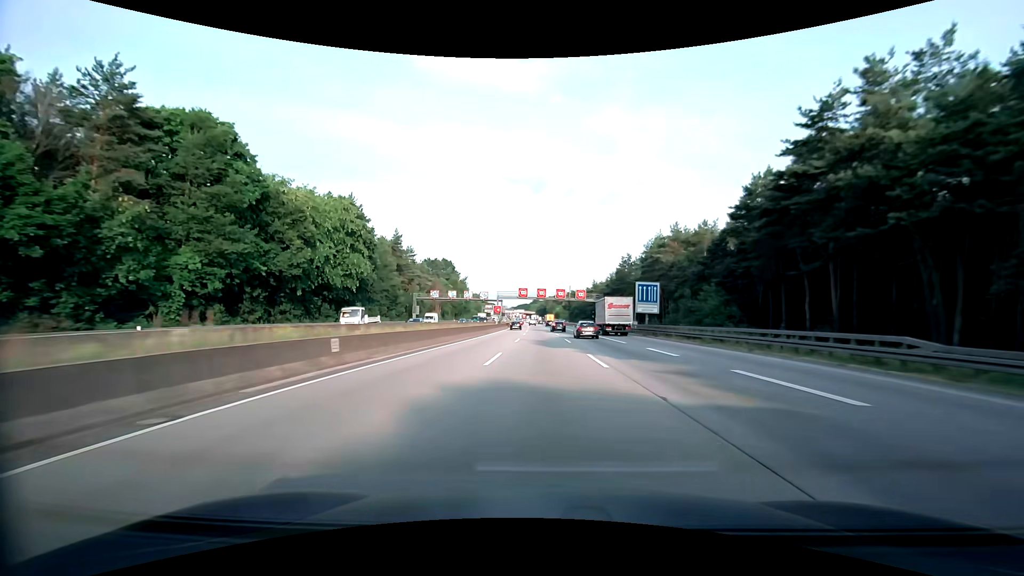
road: motorway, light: Day
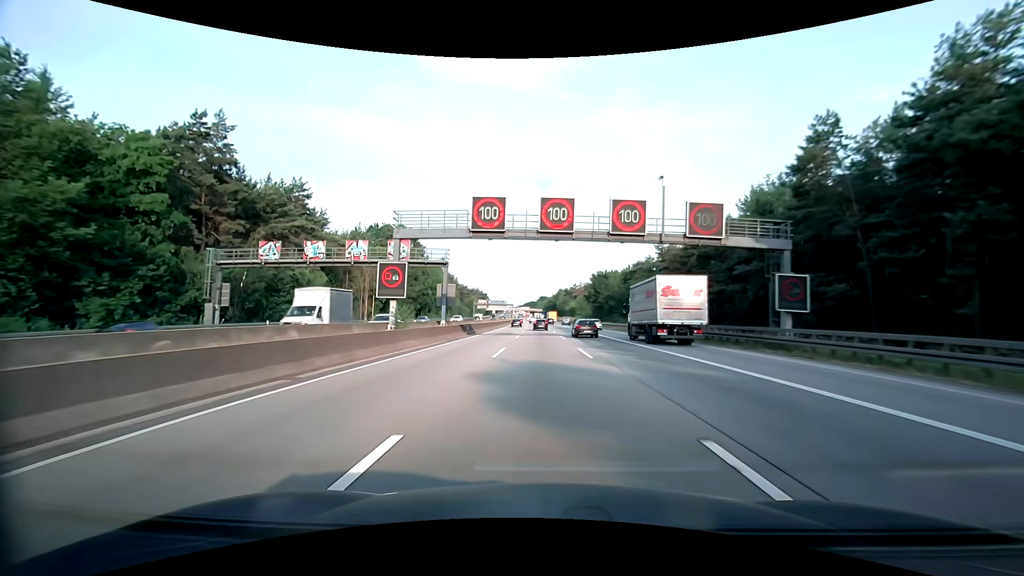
(-0.5, +69.5) m; -1°
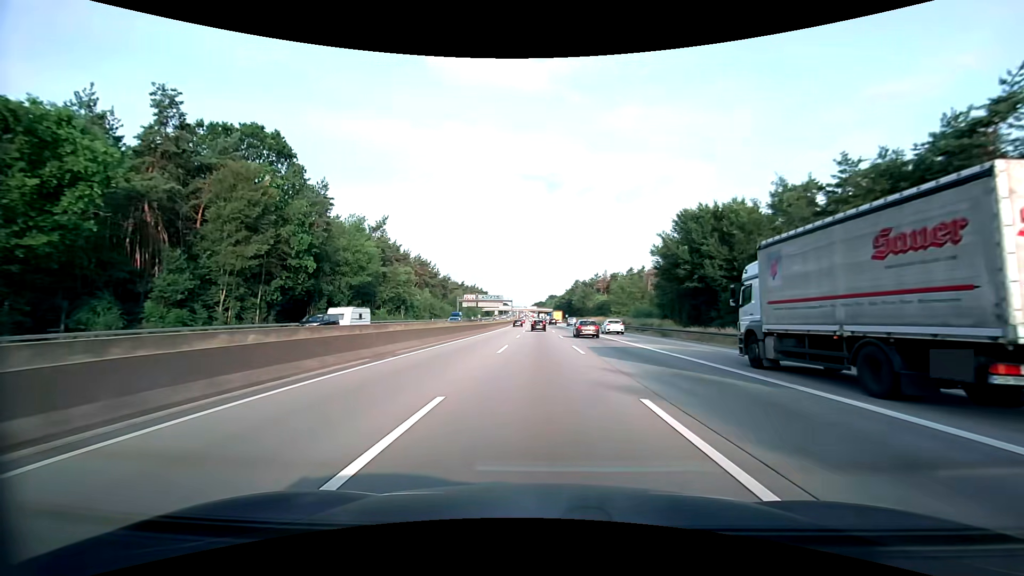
(-0.7, +69.0) m; -1°
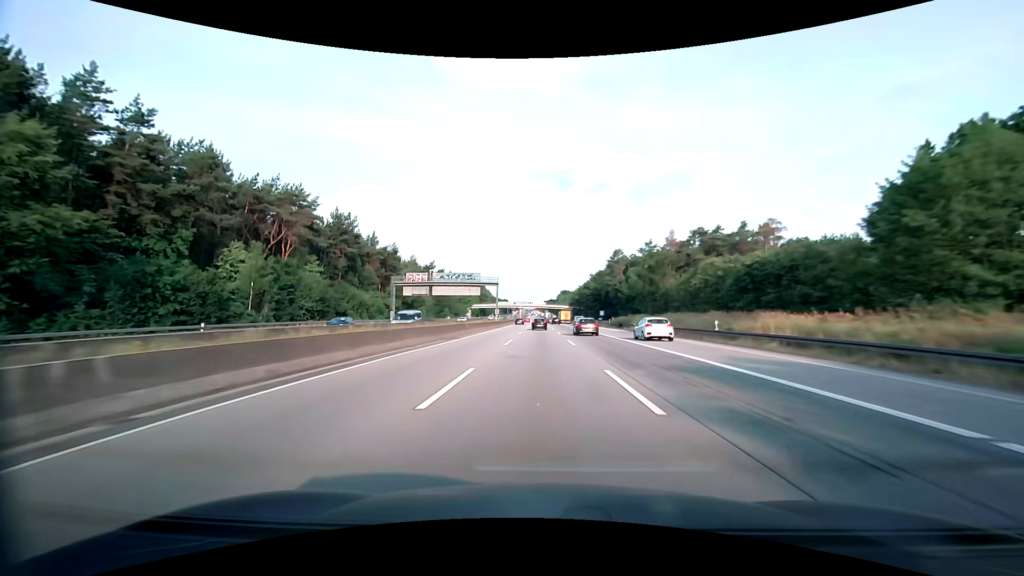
(-0.8, +85.1) m; -1°
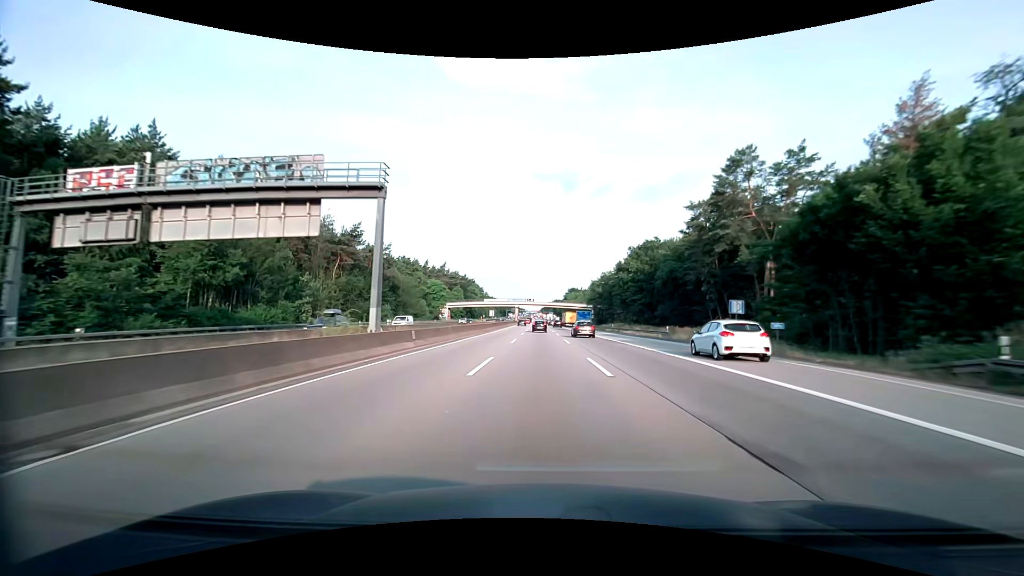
(-0.3, +67.3) m; 0°
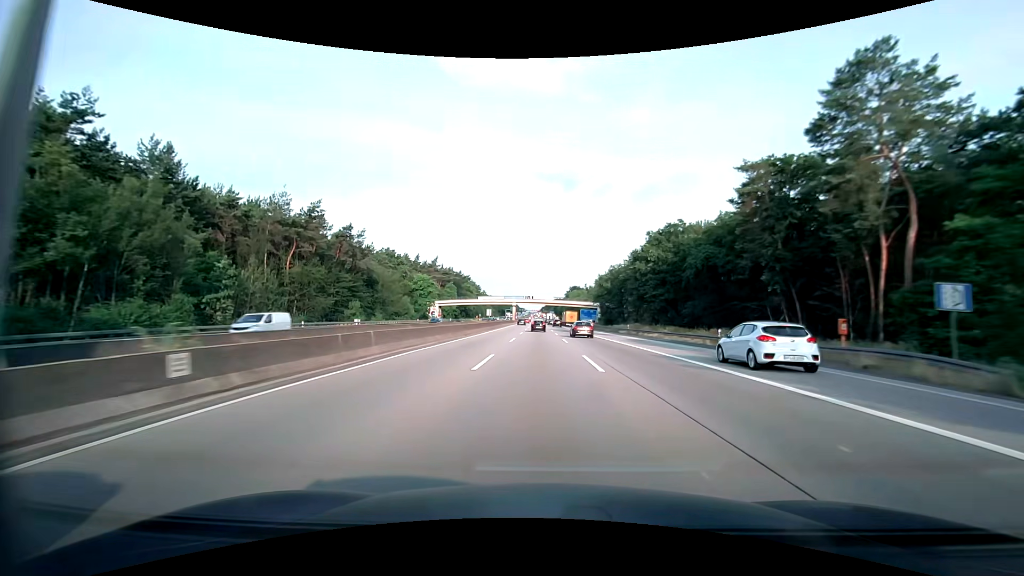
(0.0, +16.7) m; 0°
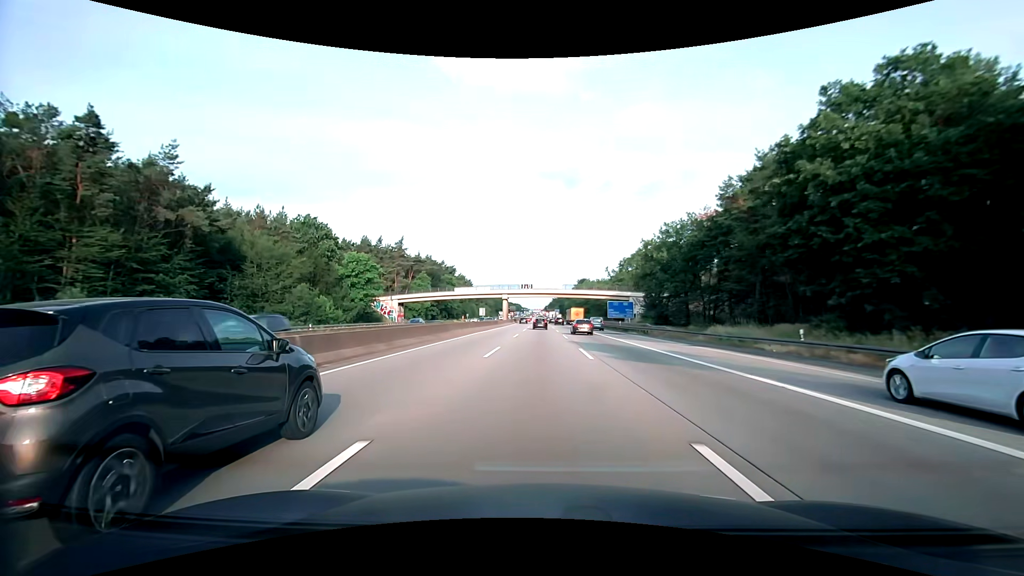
(-0.2, +50.0) m; 0°
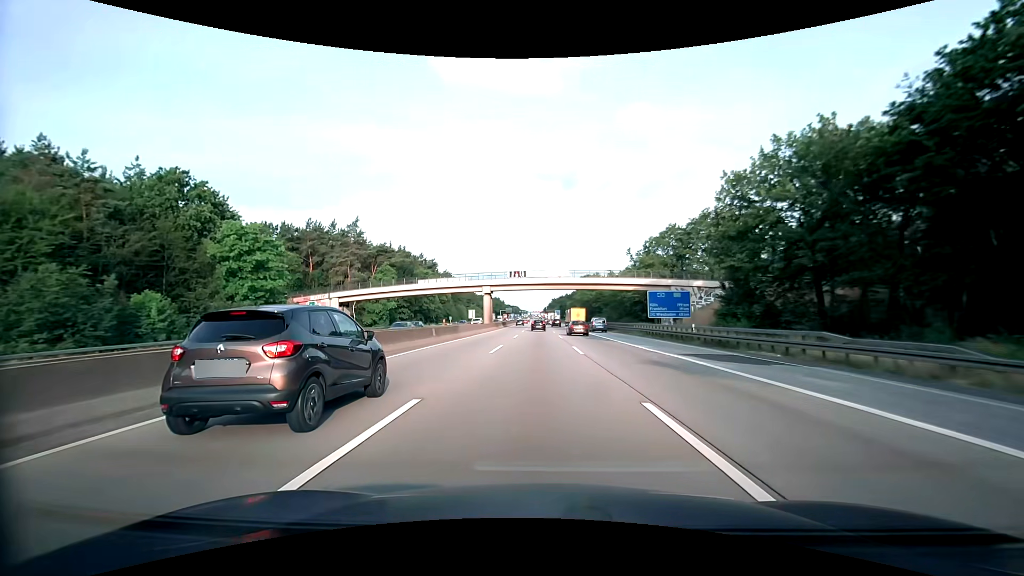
(0.0, +33.2) m; 0°
(0, +10) (0, +20) (0, +30) (0, +40) (0, +50) (0, +60) (0, +70) (+1, +80) (+1, +90) (+1, +100) m
